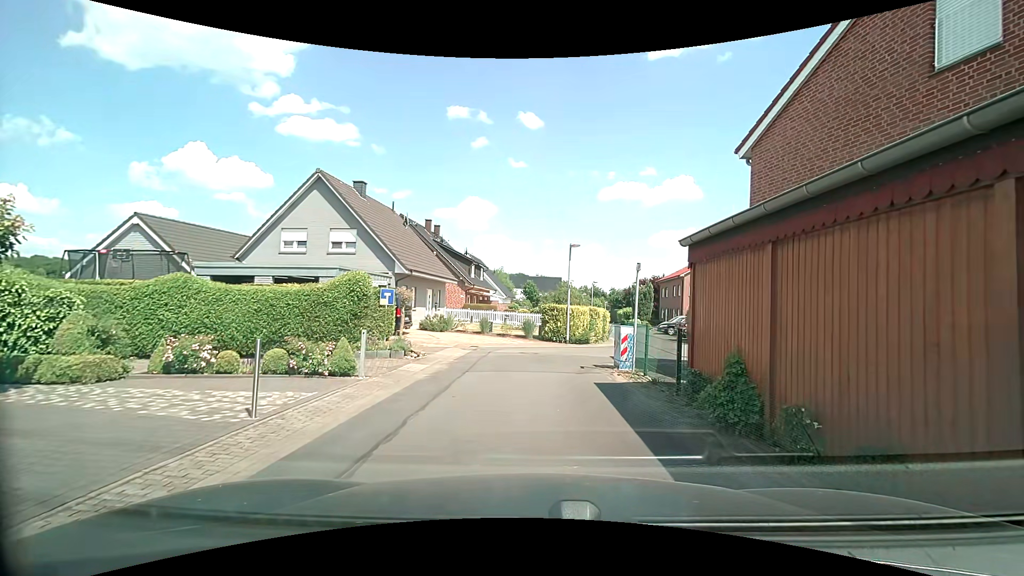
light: Day
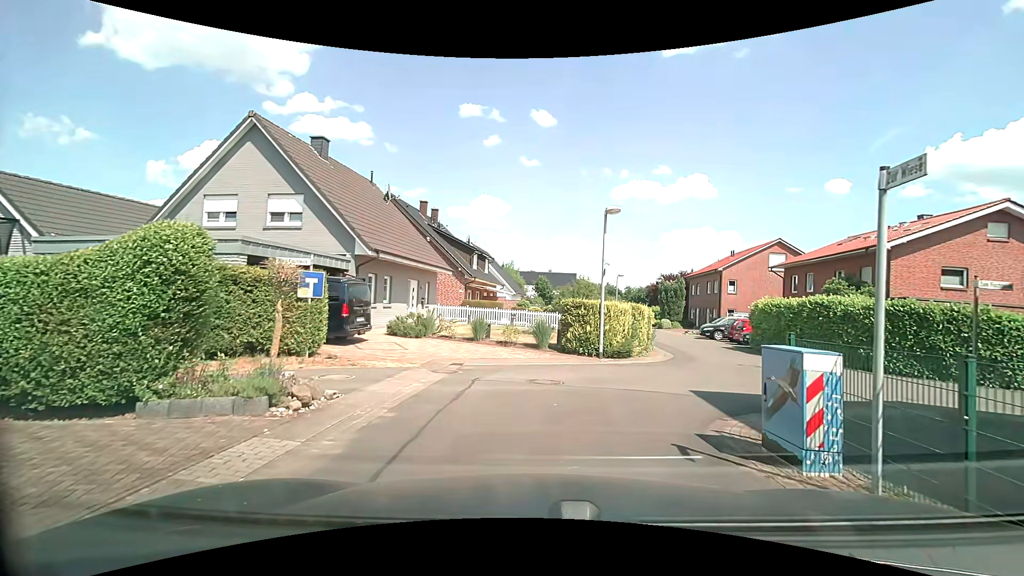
(-0.3, +7.6) m; -4°
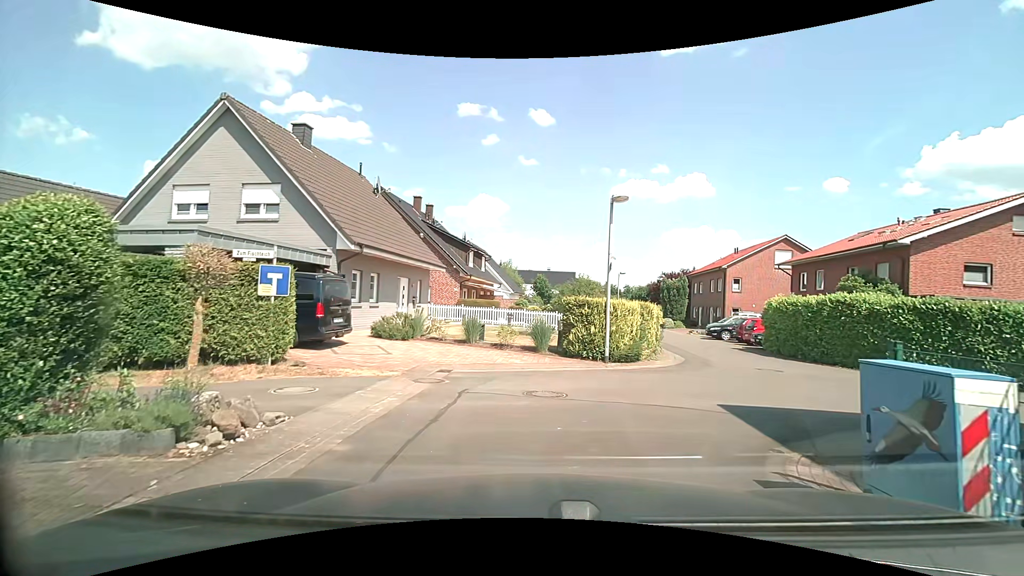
(0.0, +1.6) m; +2°
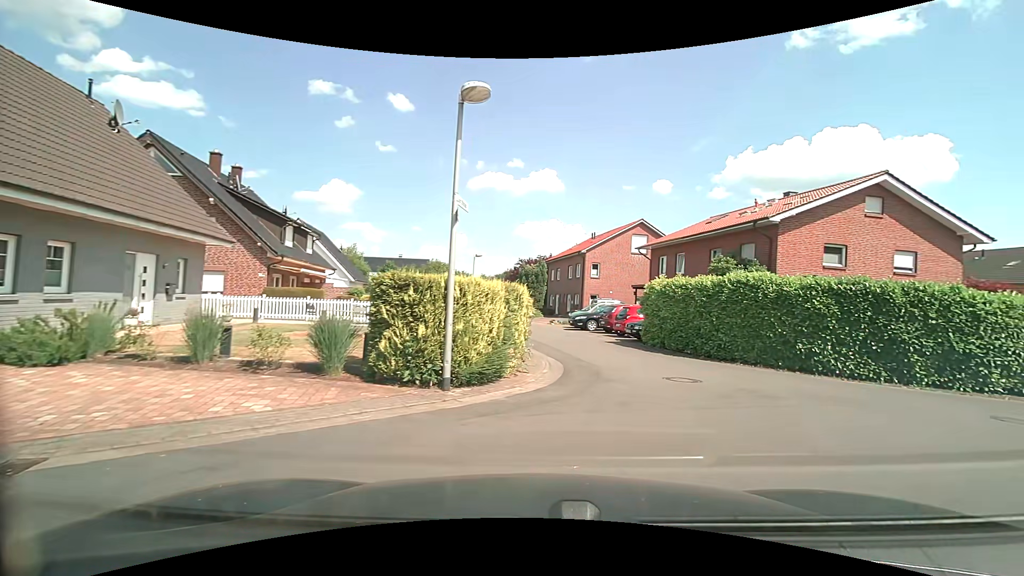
(+0.5, +6.3) m; +15°
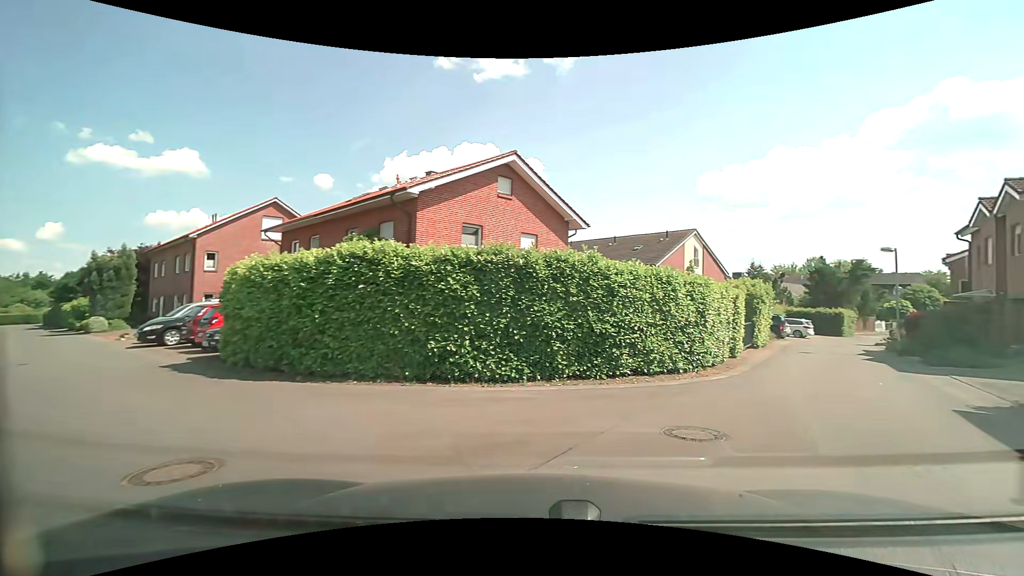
(+1.9, +5.8) m; +37°
